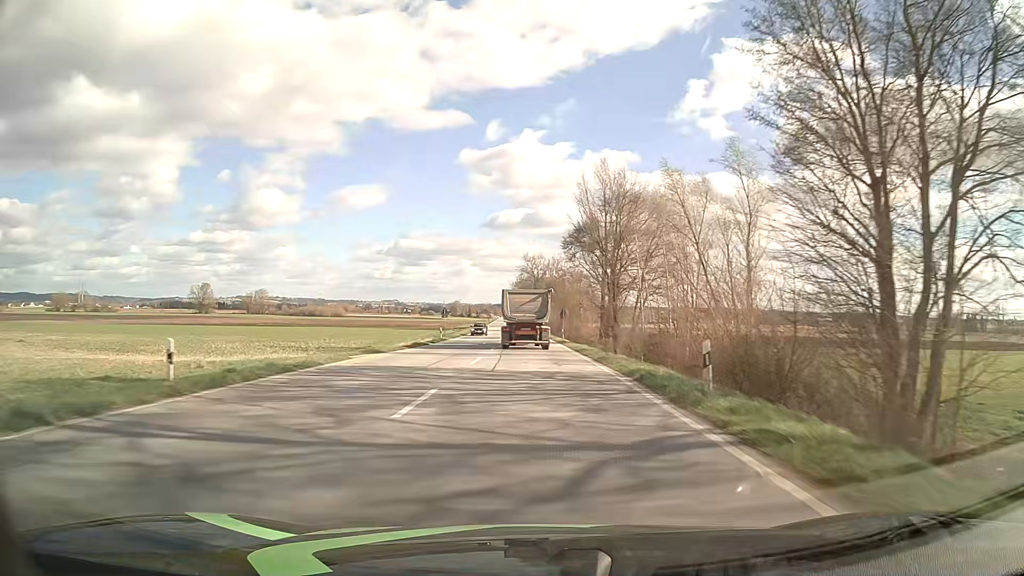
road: primary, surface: asphalt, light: Day
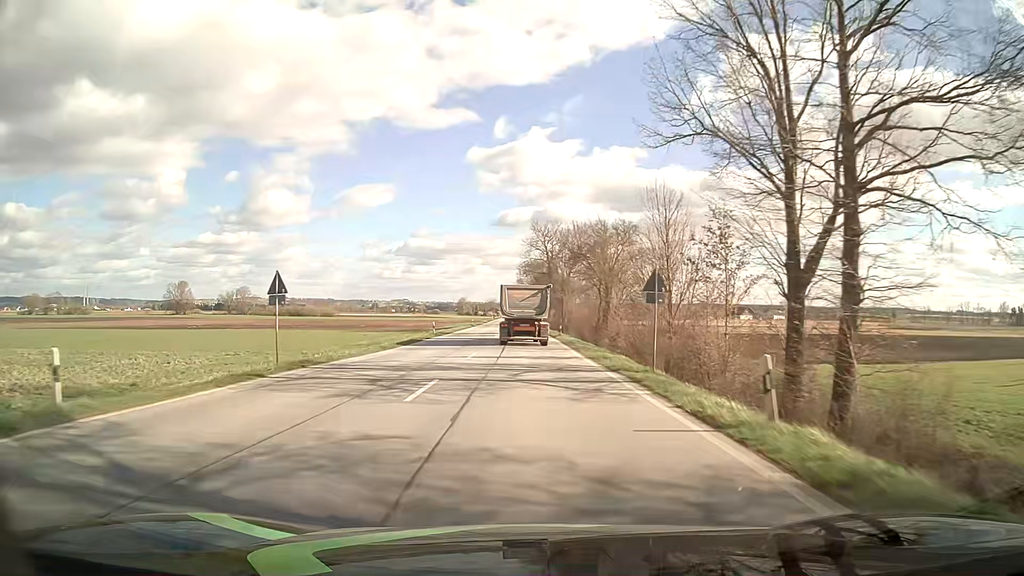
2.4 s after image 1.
(-0.4, +47.2) m; -1°
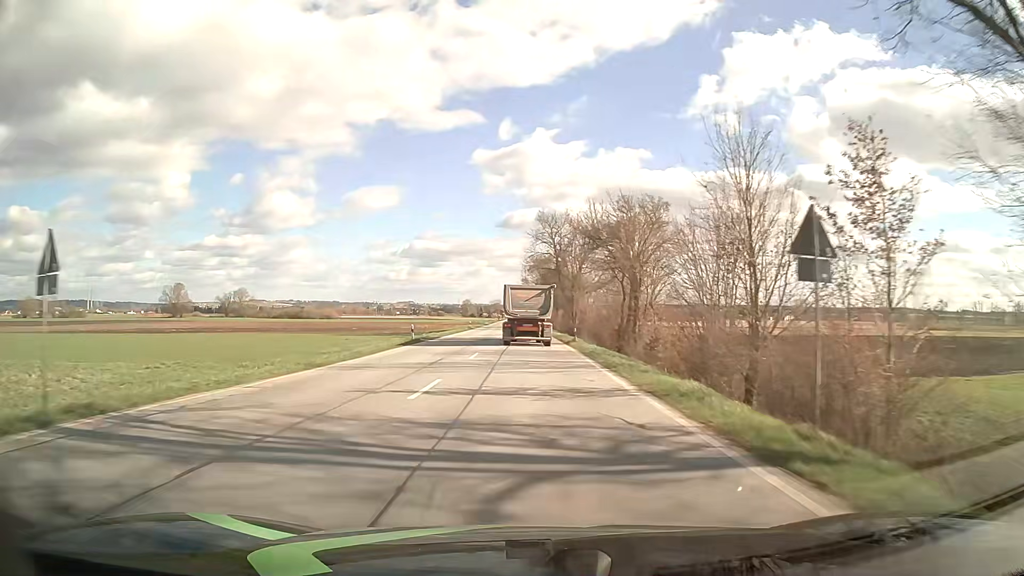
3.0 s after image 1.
(0.0, +11.8) m; 0°
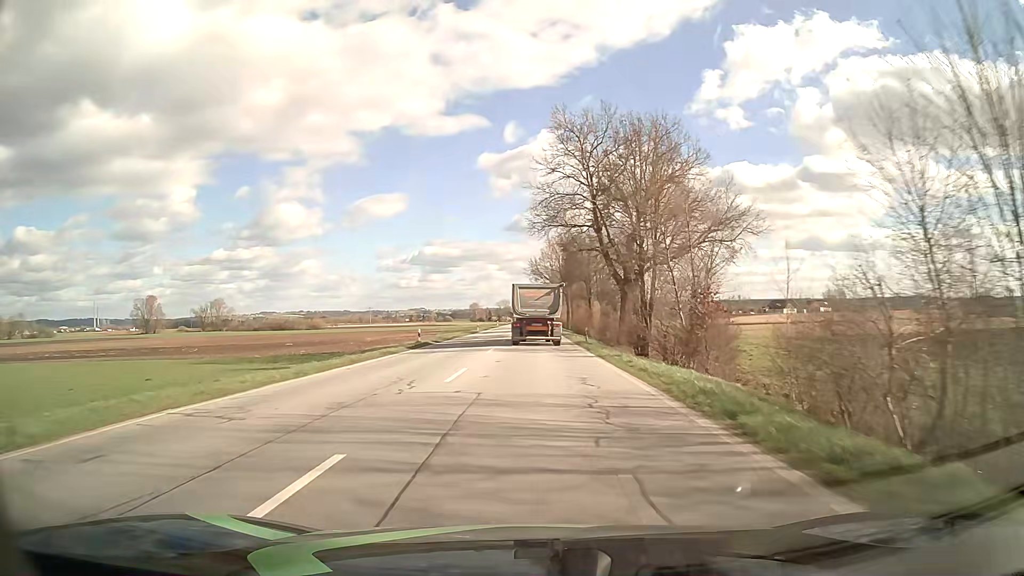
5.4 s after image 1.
(-0.4, +46.7) m; -1°
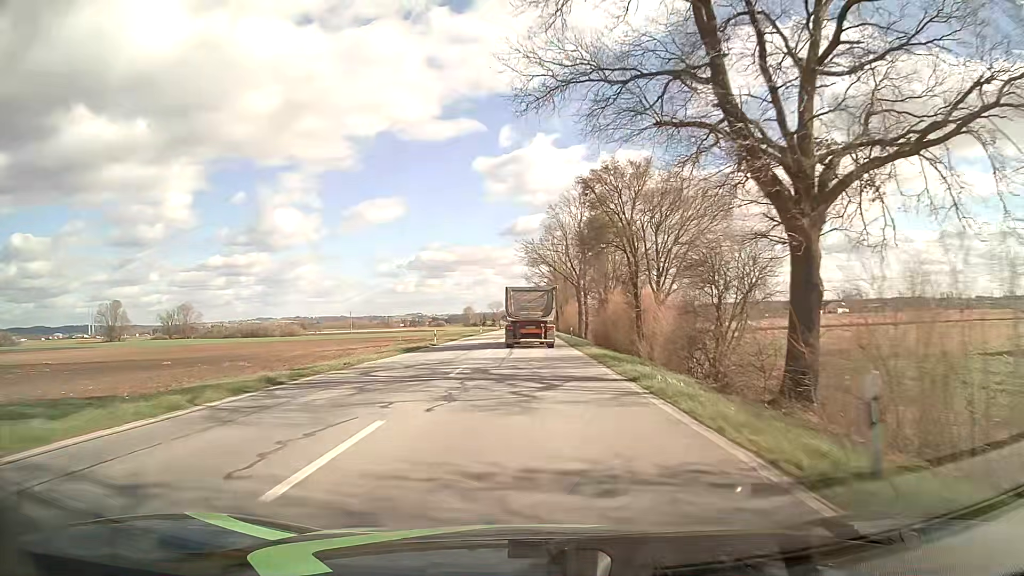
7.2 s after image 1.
(+0.1, +34.5) m; 0°
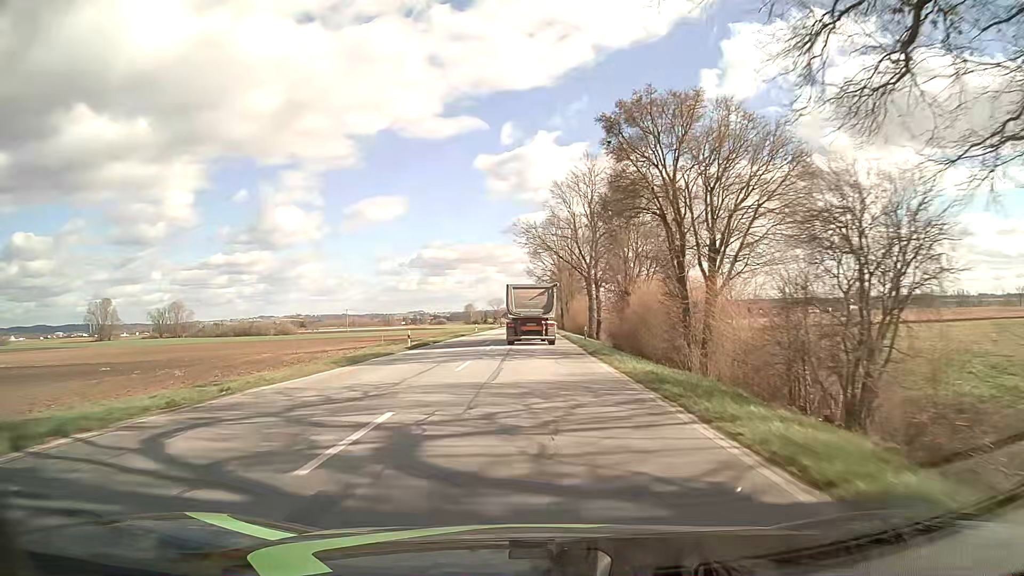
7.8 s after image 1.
(0.0, +11.4) m; 0°
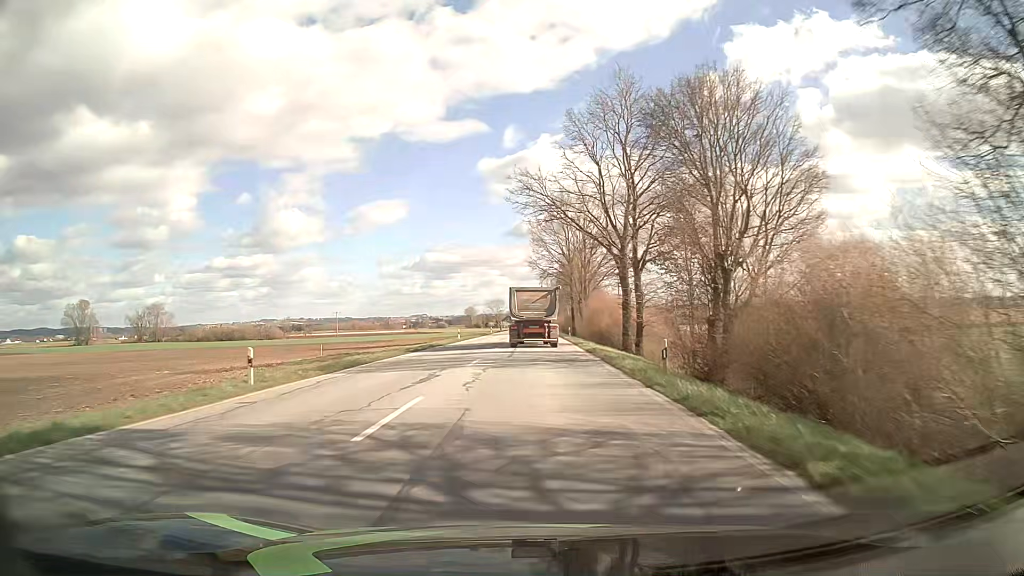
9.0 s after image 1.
(-0.1, +22.7) m; 0°
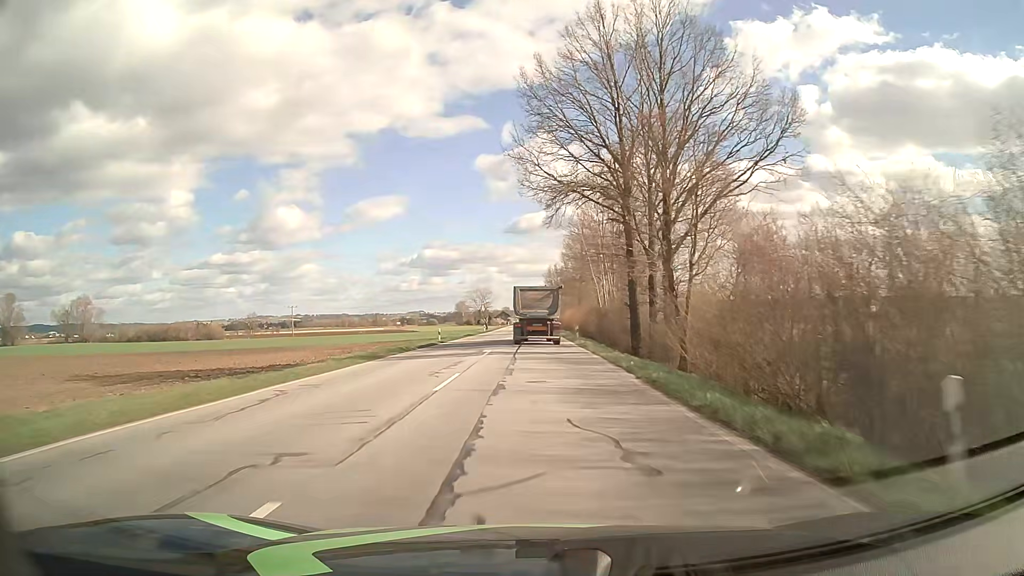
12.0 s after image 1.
(+0.1, +56.4) m; 0°
(0, +10) (0, +20) (0, +30) (0, +40) (0, +50) (0, +60) (0, +70) (0, +80) (0, +90) (0, +100) m
